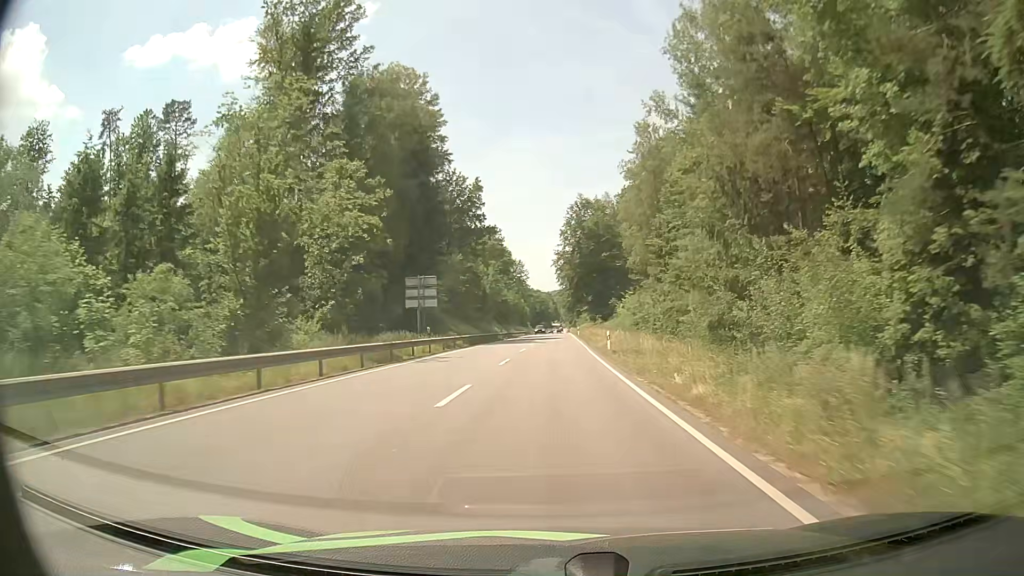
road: primary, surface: asphalt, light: Day
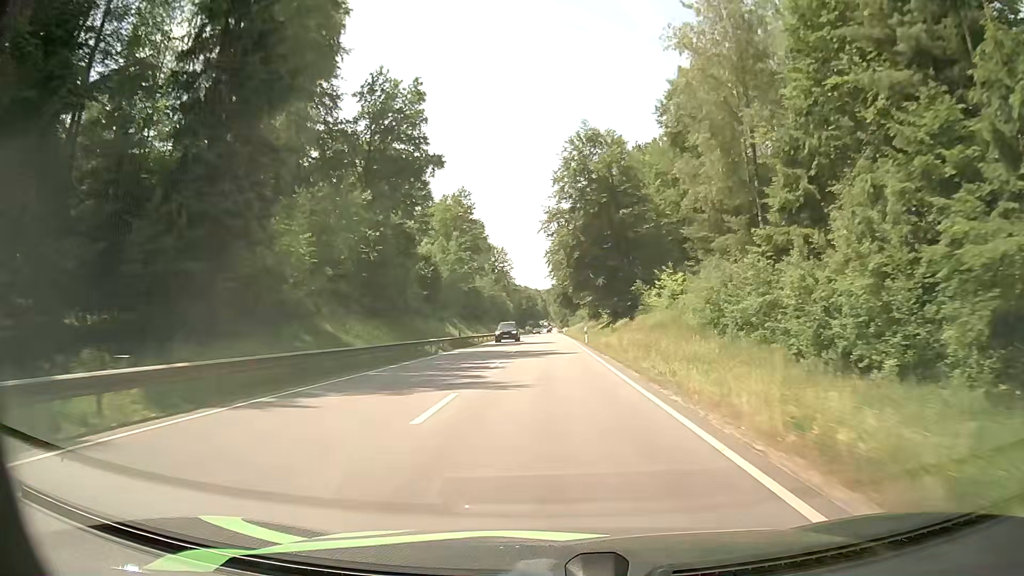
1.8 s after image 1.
(+0.7, +37.8) m; +2°
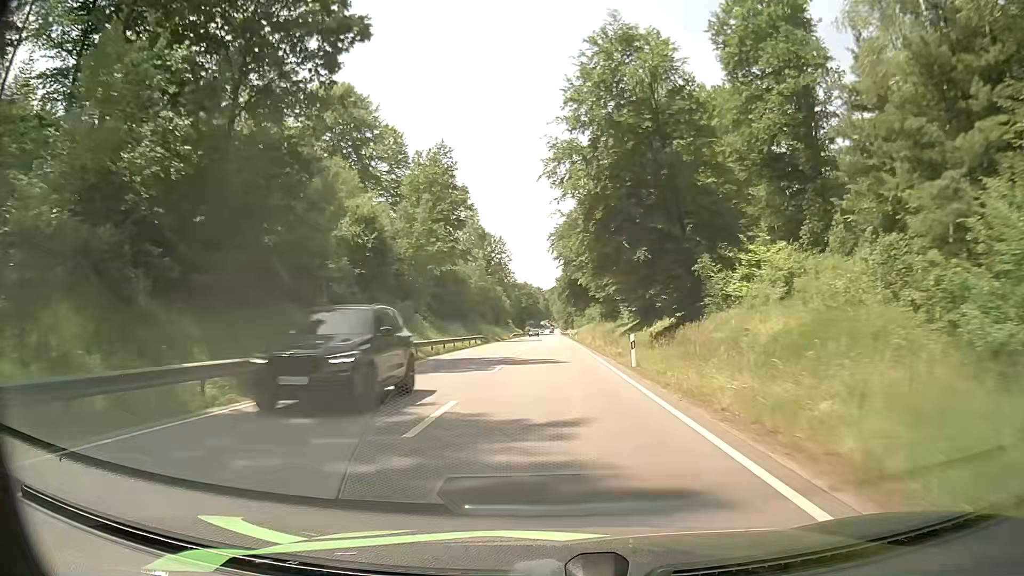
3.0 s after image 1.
(-0.1, +24.9) m; 0°
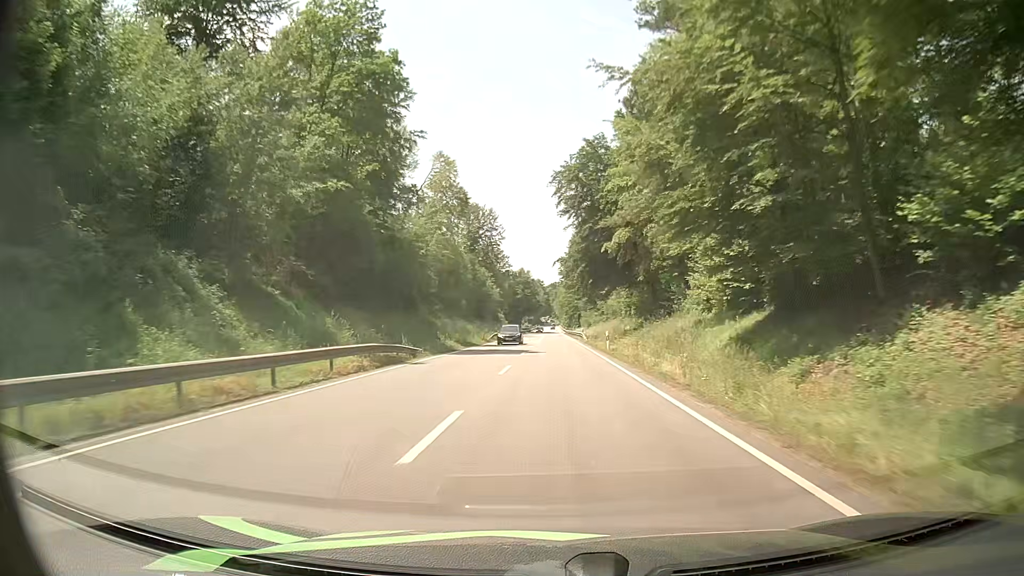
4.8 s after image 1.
(-0.2, +37.4) m; -1°
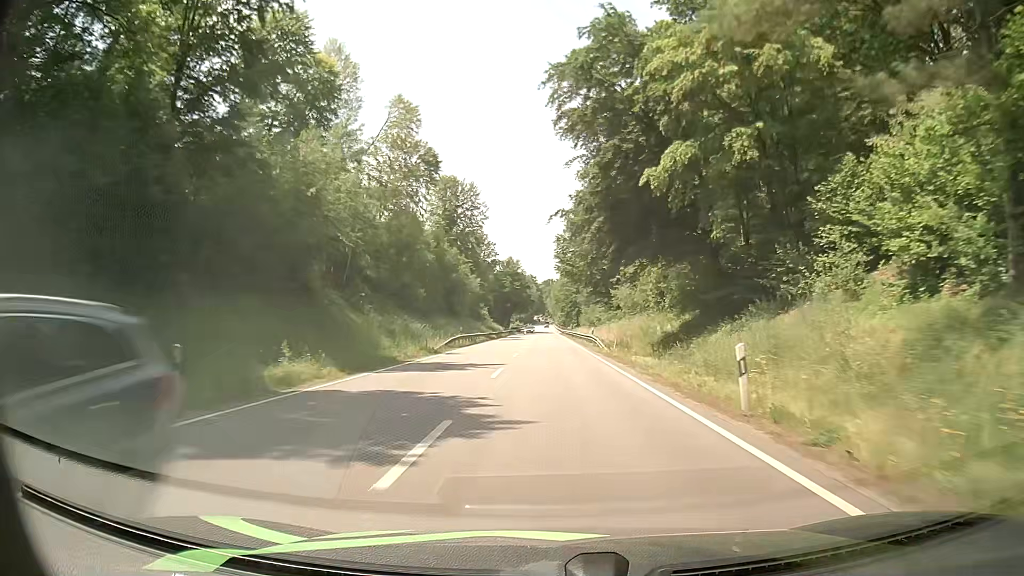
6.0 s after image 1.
(+0.2, +25.3) m; +1°
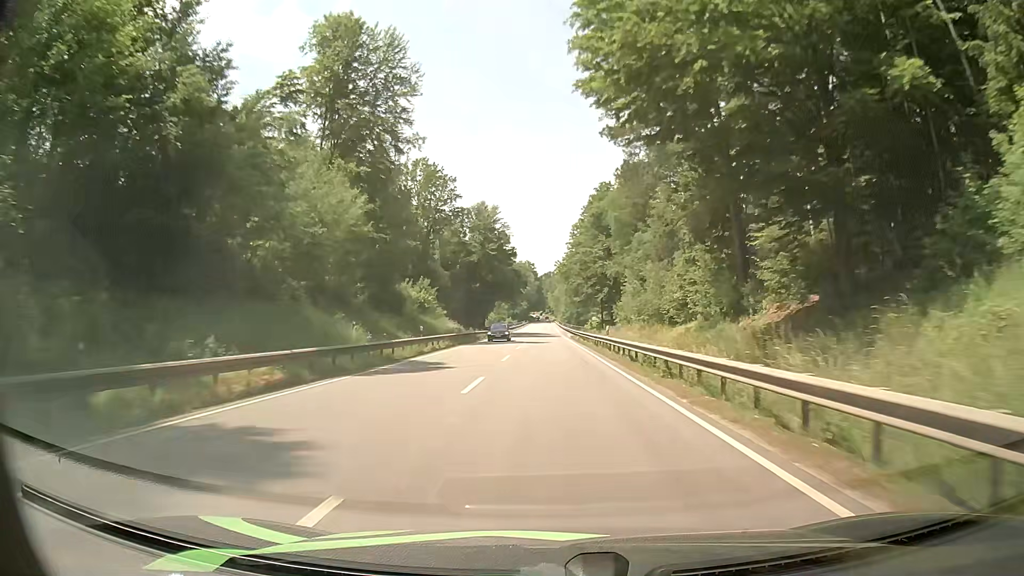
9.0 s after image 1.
(-0.4, +64.2) m; 0°
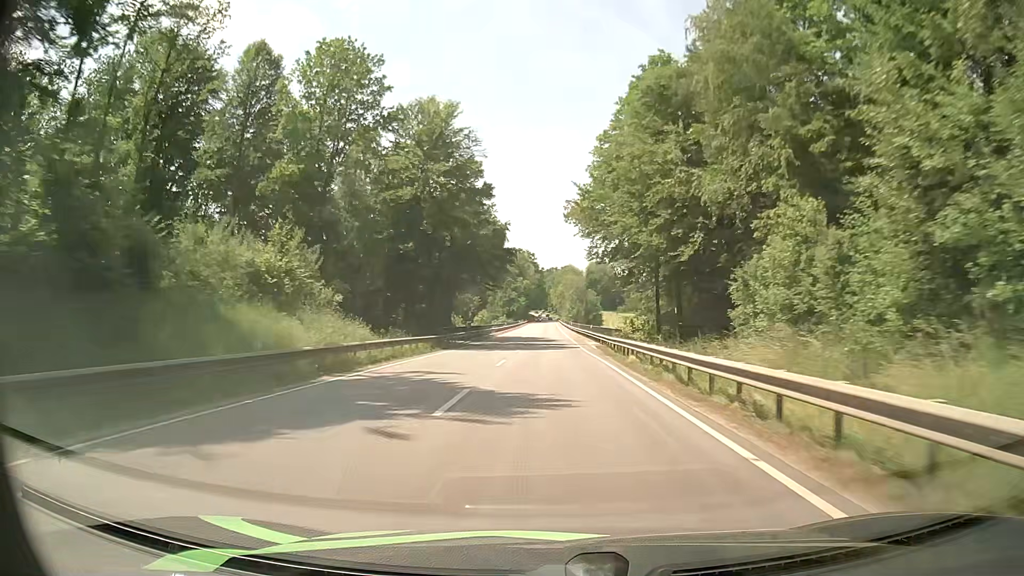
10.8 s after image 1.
(-0.1, +39.3) m; -1°
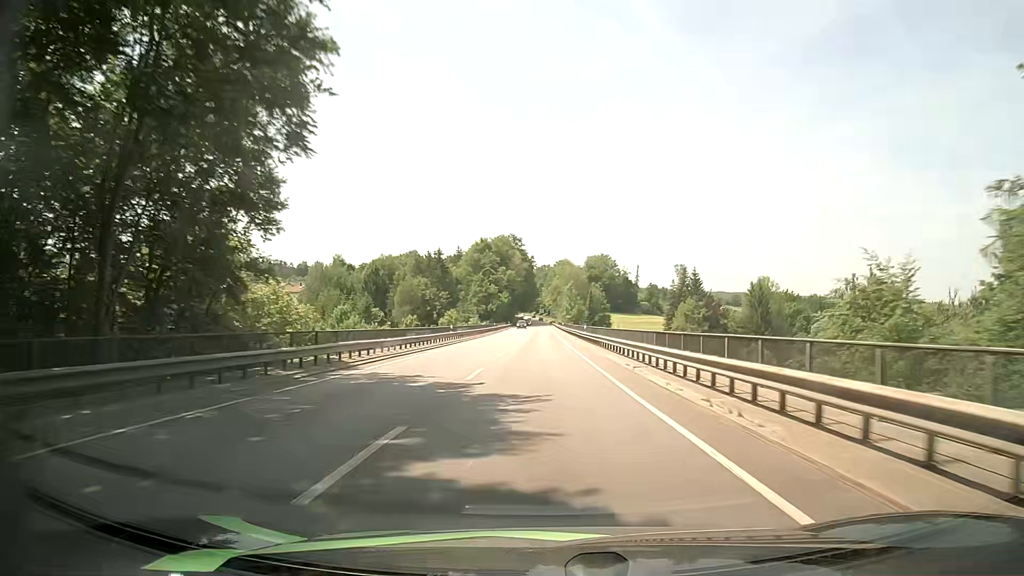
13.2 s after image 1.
(+0.5, +53.0) m; +1°
(0, +10) (0, +20) (0, +30) (0, +40) (0, +50) (0, +60) (0, +70) (0, +80) (0, +90) (0, +100) m
